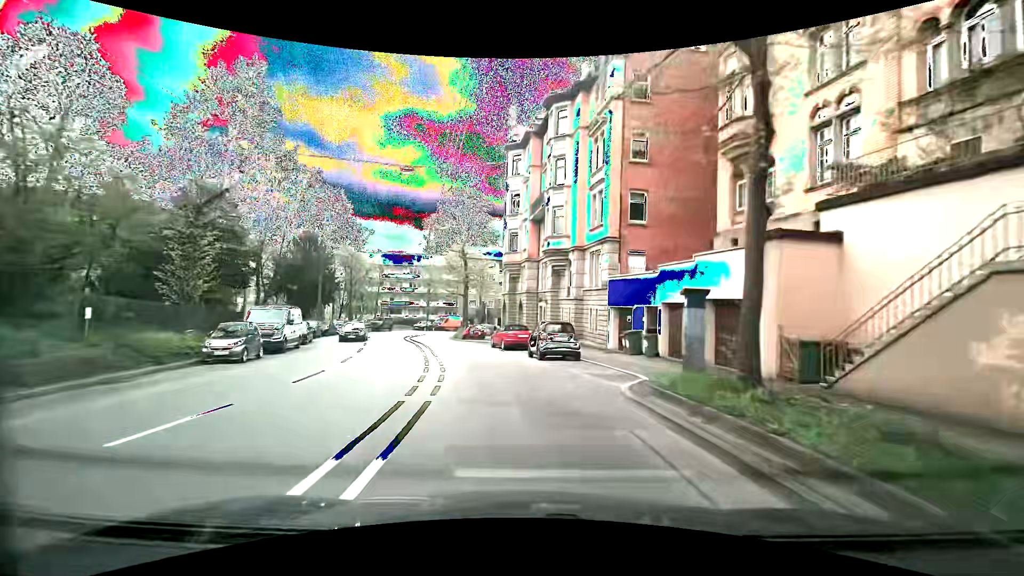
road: secondary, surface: asphalt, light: Day
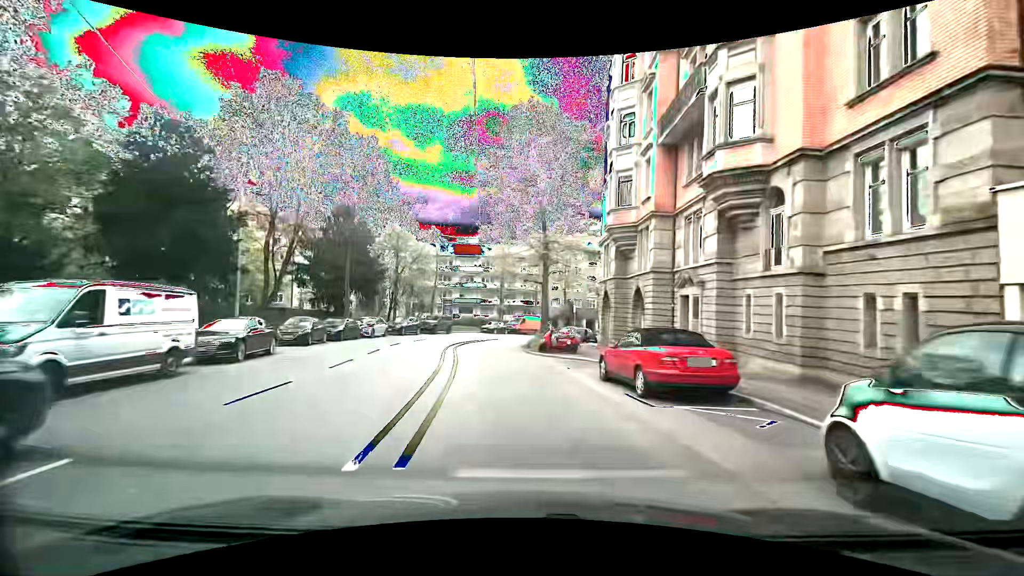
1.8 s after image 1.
(-1.3, +16.6) m; -8°
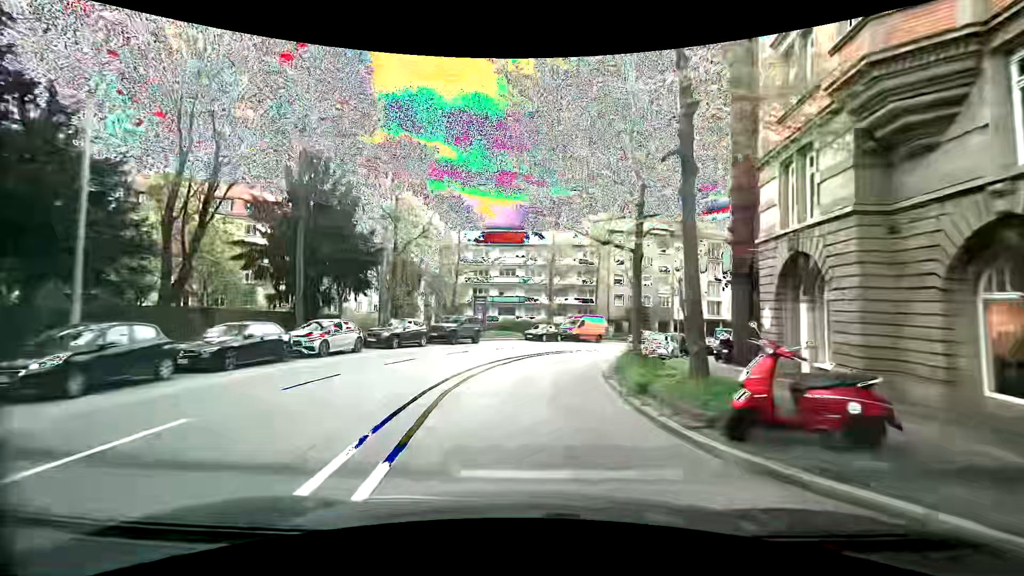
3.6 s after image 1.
(-1.0, +16.3) m; -6°
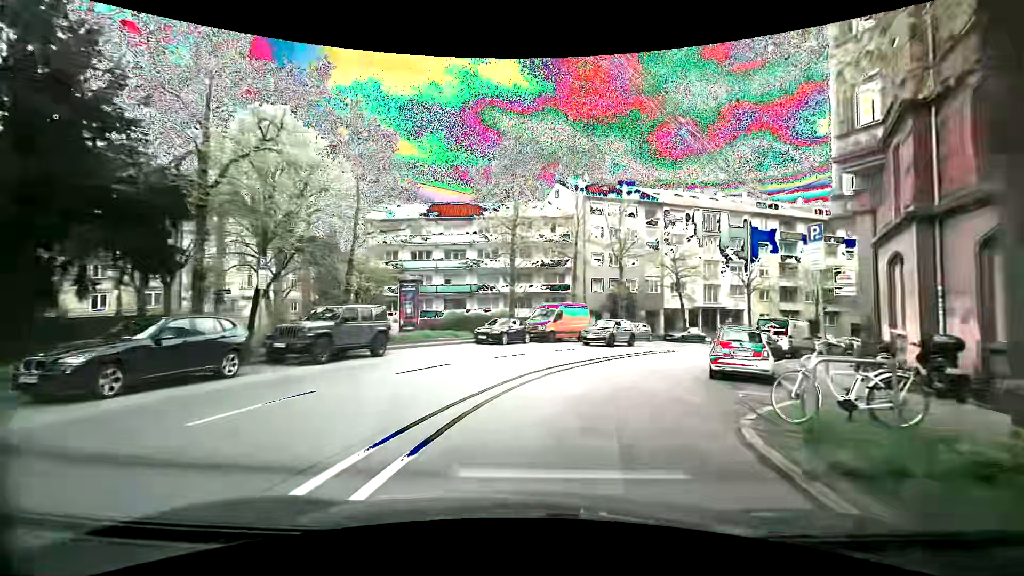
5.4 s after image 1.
(+0.3, +15.2) m; +4°
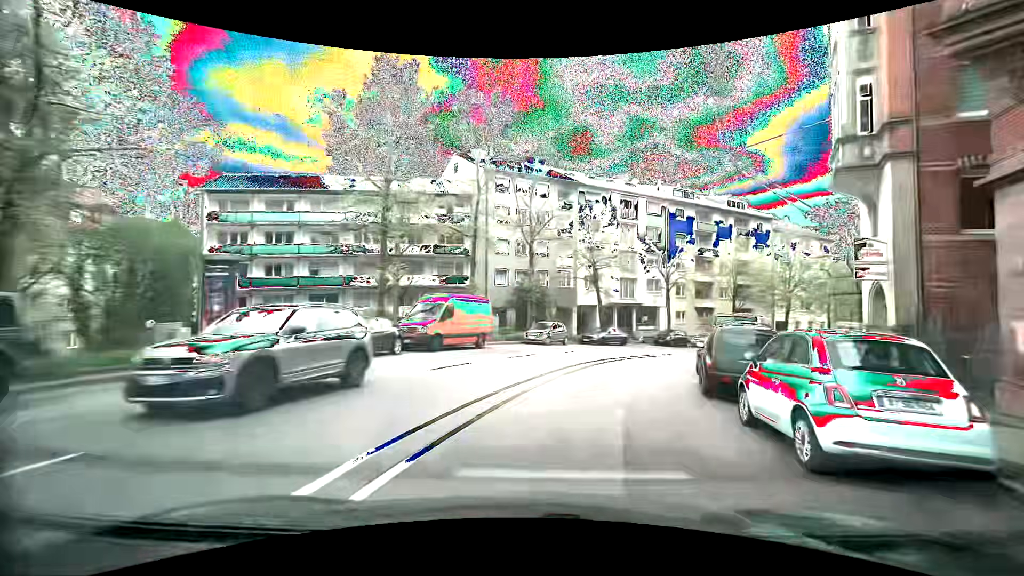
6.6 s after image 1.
(+1.0, +9.5) m; +12°
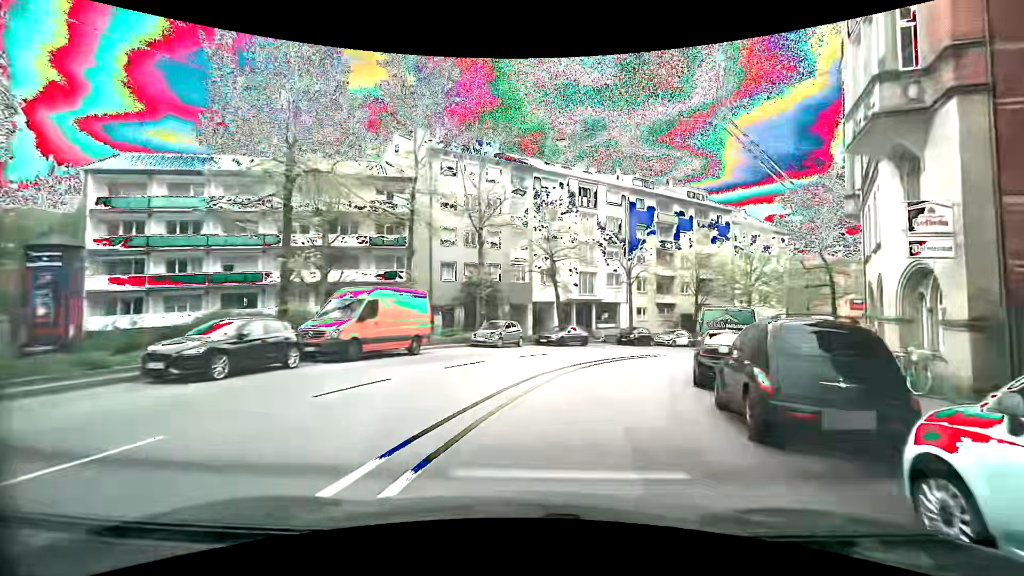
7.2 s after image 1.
(+0.2, +4.7) m; +7°
(+1, +10) (+3, +20) (+8, +28) (+14, +36) (+22, +43) (+29, +49) (+37, +55) (+45, +62) (+53, +68) (+60, +74) m
